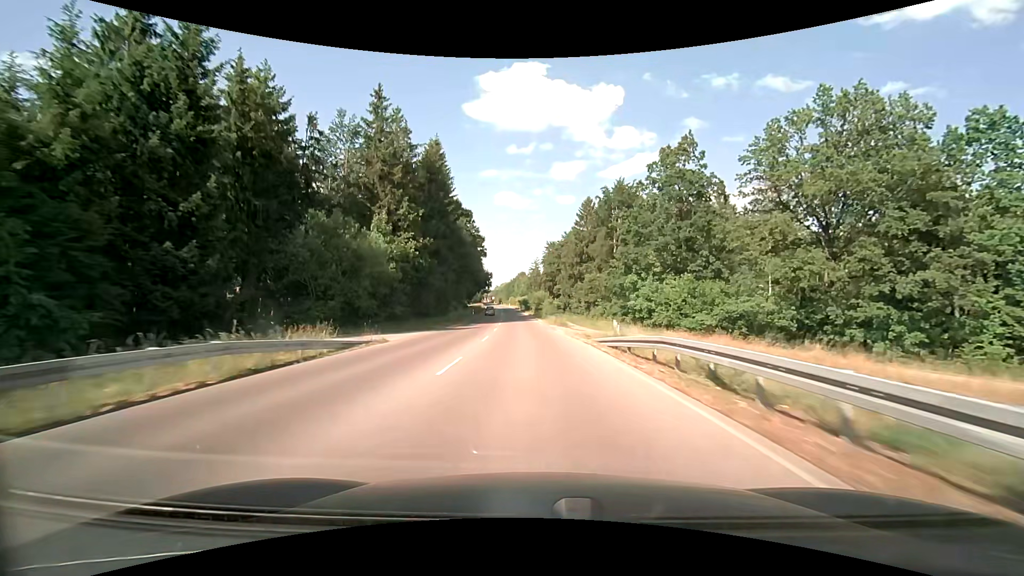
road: tertiary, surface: asphalt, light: Day
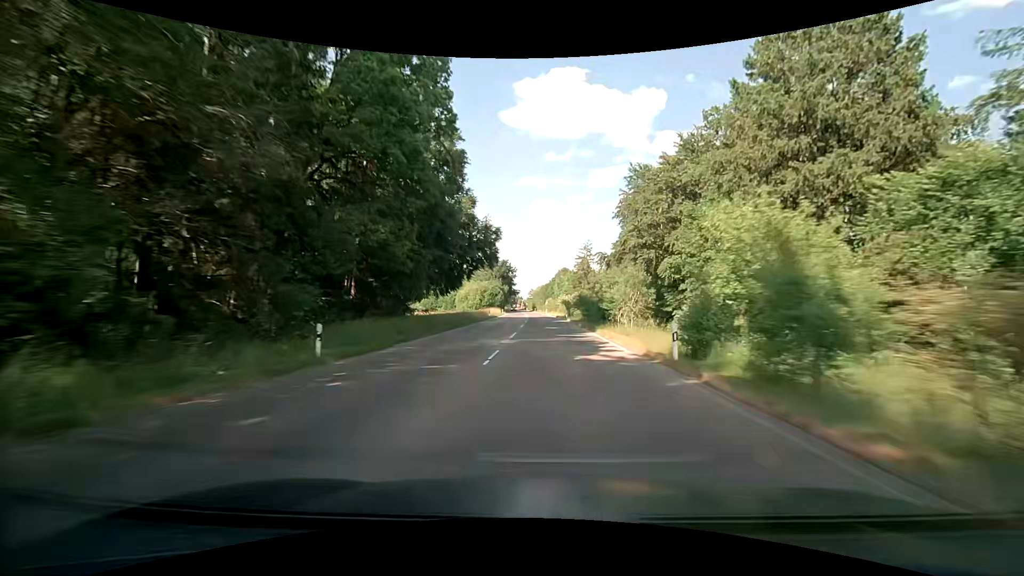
(-3.6, +70.4) m; -5°
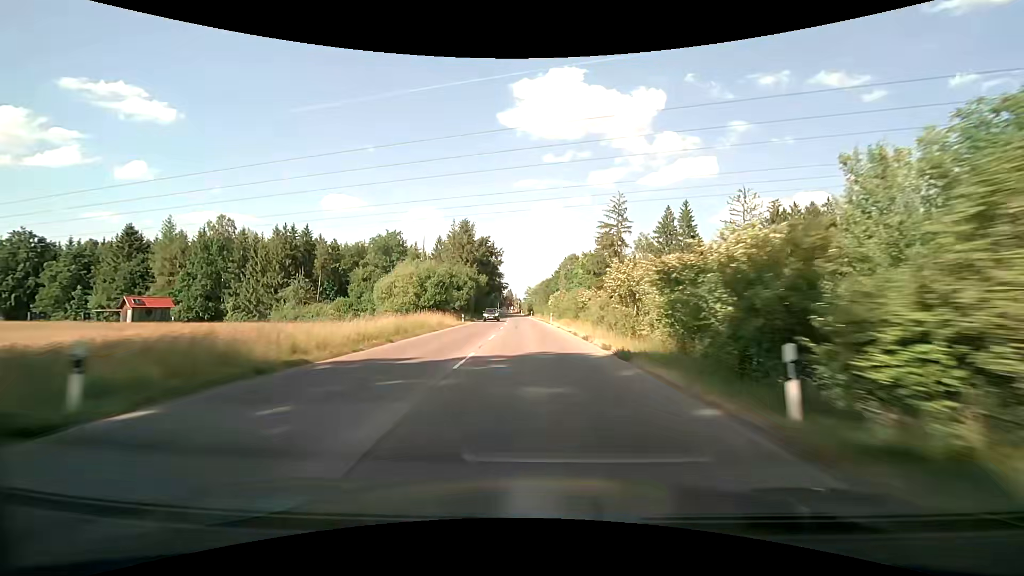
(+0.5, +57.3) m; 0°
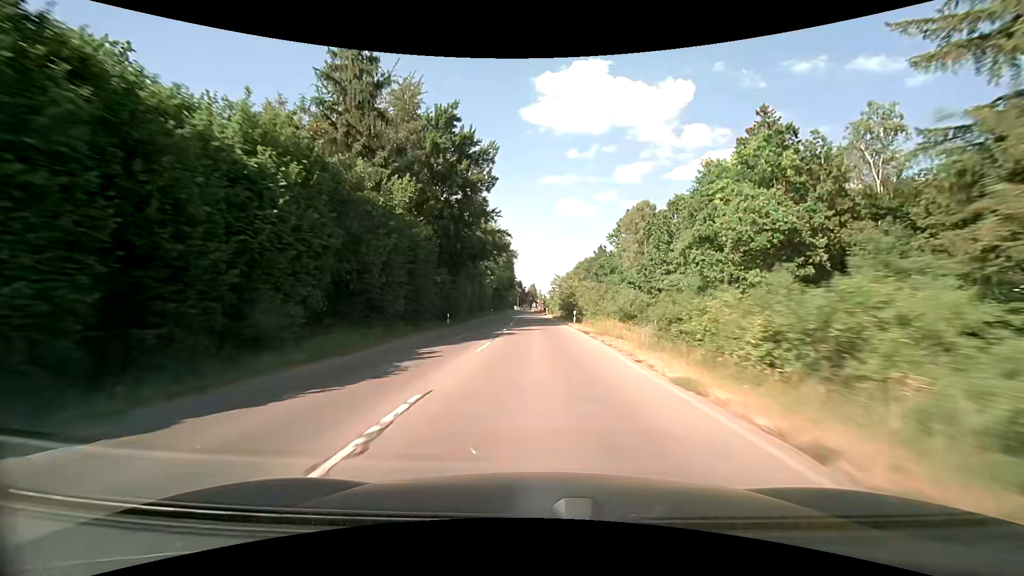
(-2.2, +67.0) m; -3°
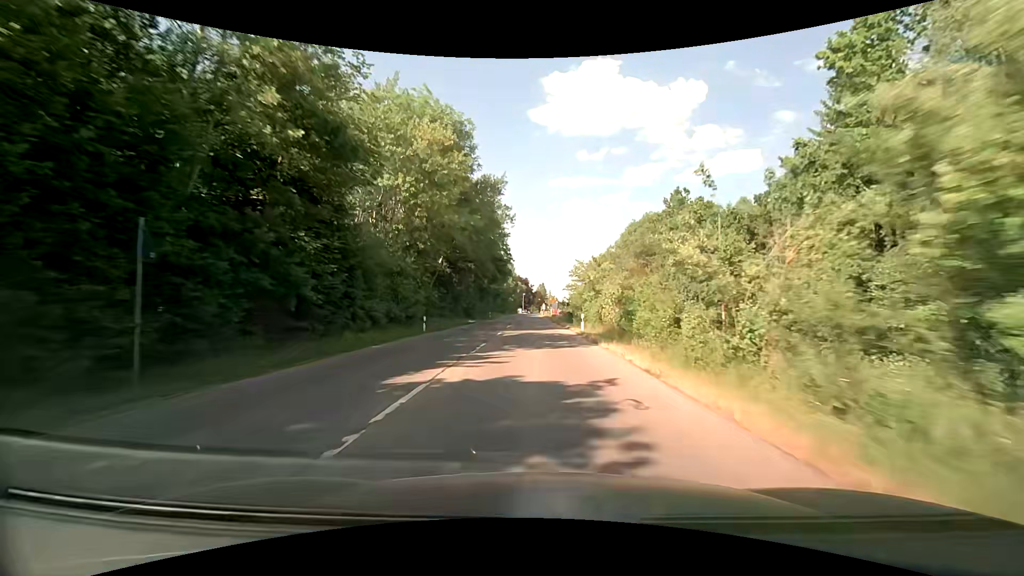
(-0.5, +57.8) m; -1°
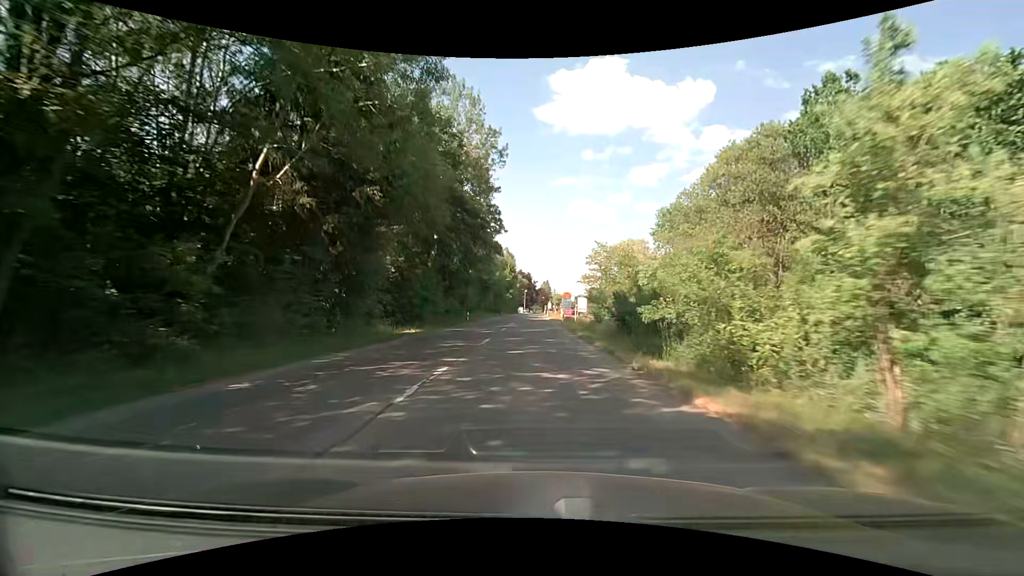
(0.0, +29.4) m; 0°
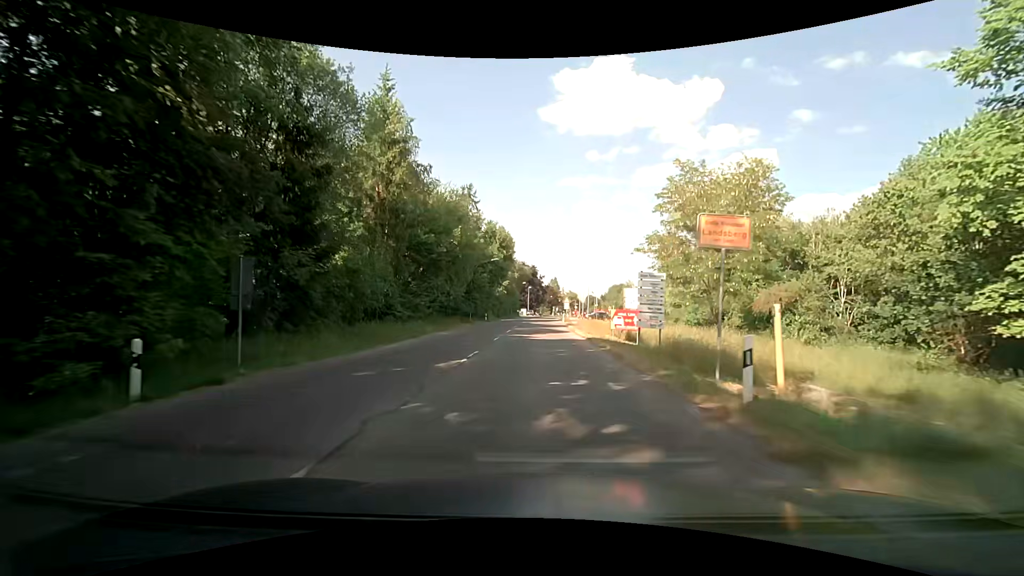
(-0.2, +43.4) m; 0°
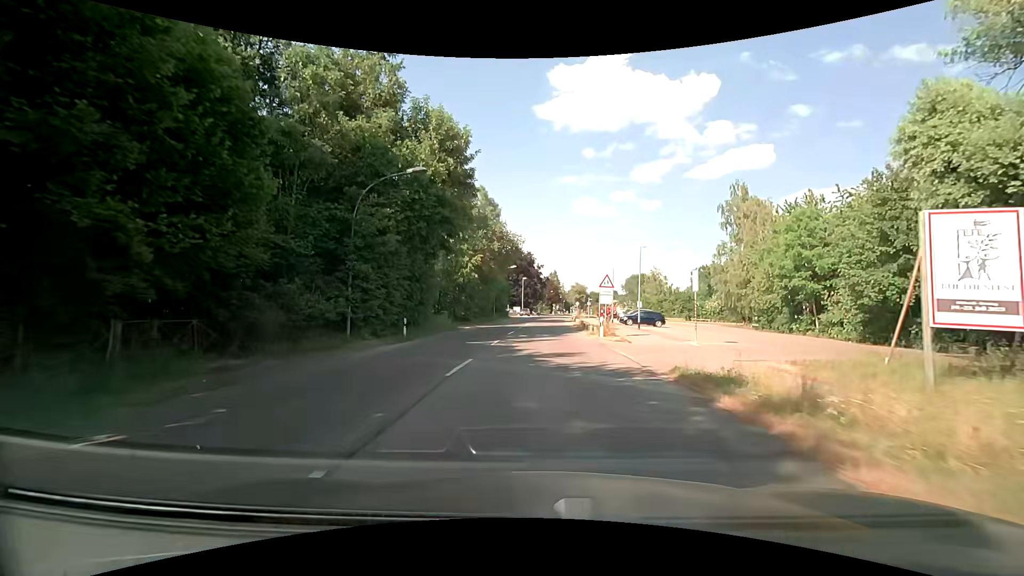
(-0.1, +38.0) m; 0°
(0, +10) (0, +20) (+1, +30) (+1, +40) (+2, +50) (+2, +60) (+3, +70) (+3, +80) (+4, +90) (+5, +100) m
